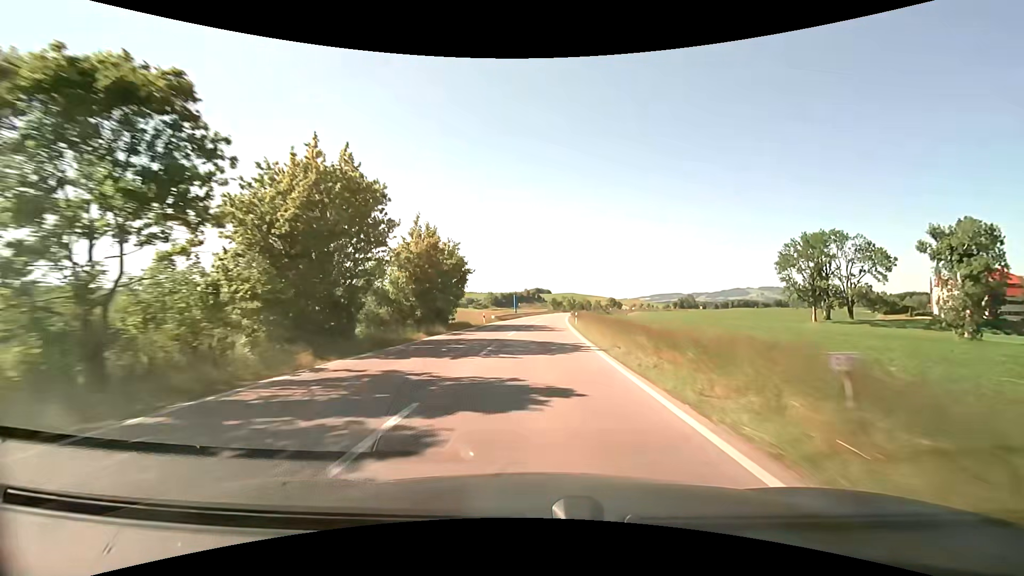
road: primary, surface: asphalt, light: Day
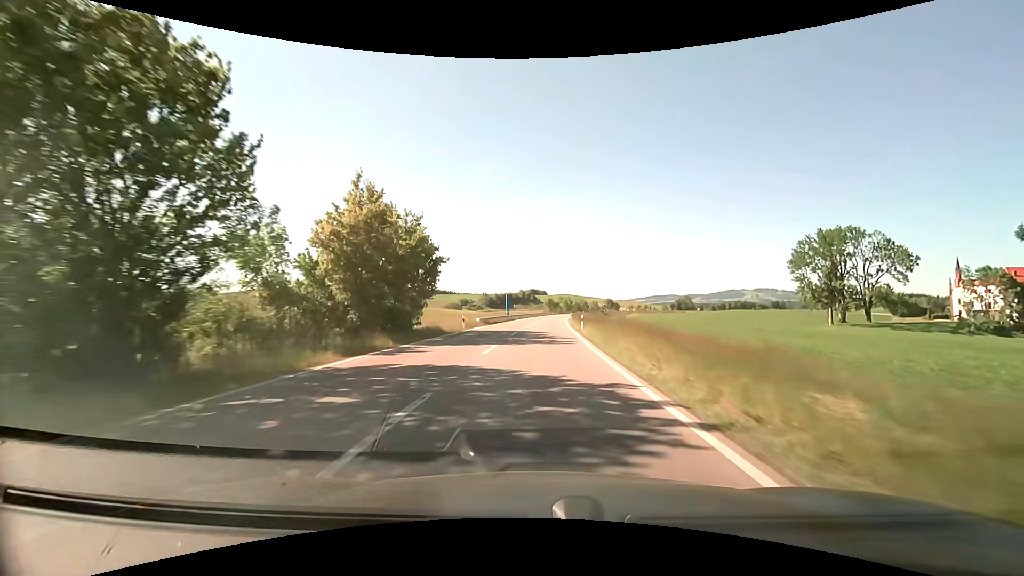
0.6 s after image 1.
(+0.1, +10.8) m; +1°
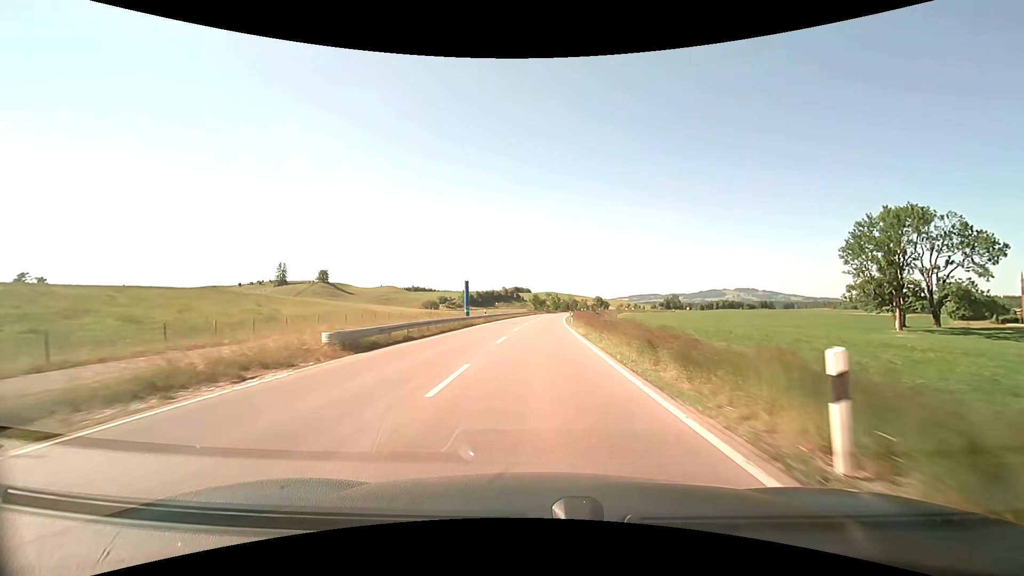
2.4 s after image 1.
(+0.5, +32.1) m; +2°
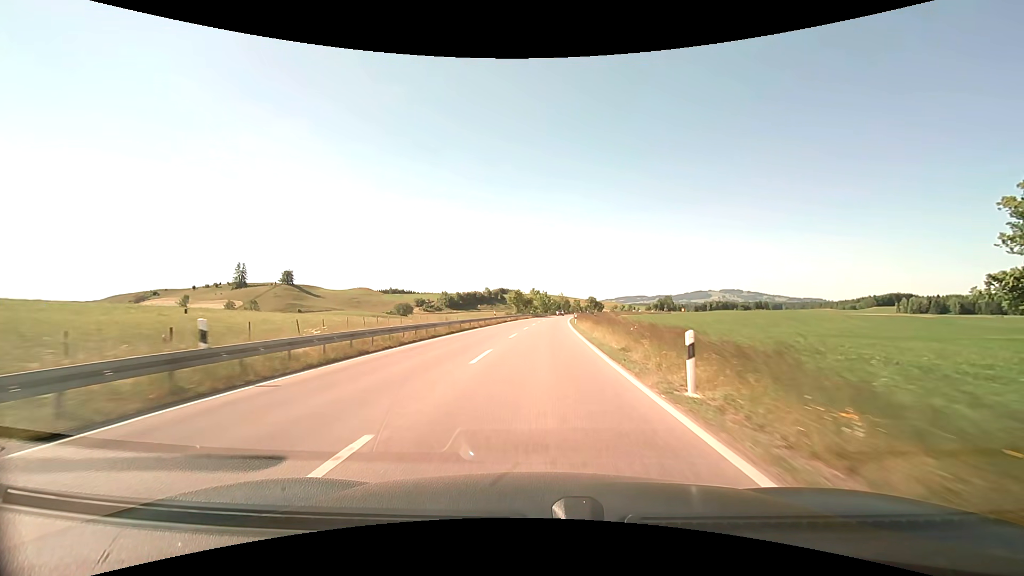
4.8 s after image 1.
(+1.2, +42.9) m; +3°
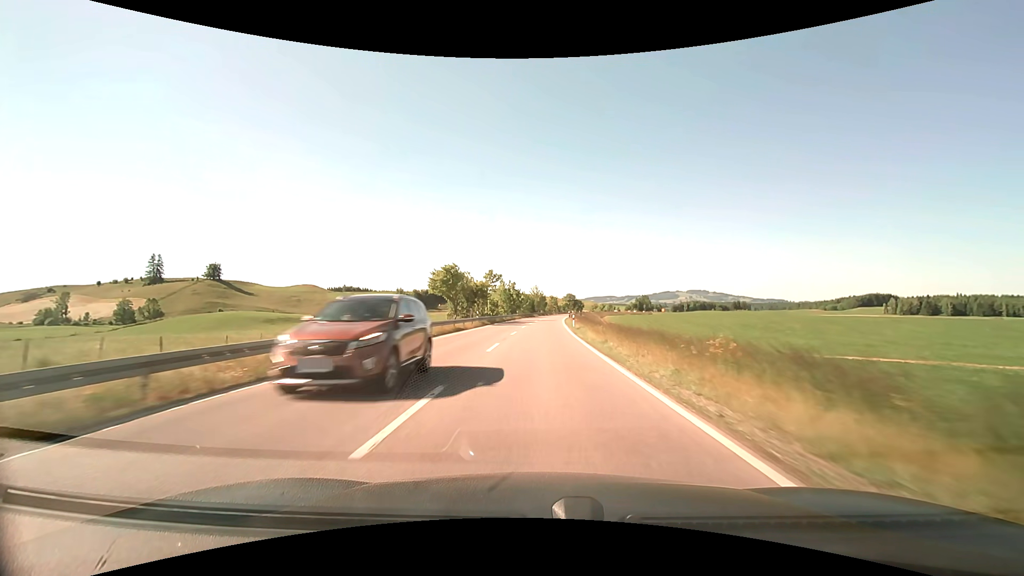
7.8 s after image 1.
(+0.7, +56.7) m; +3°
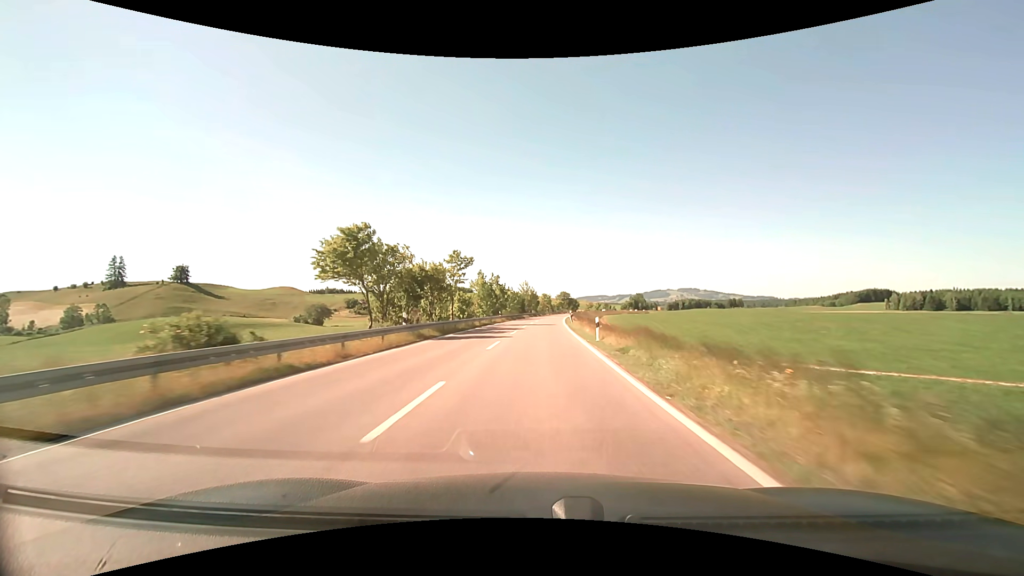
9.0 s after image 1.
(0.0, +23.7) m; 0°
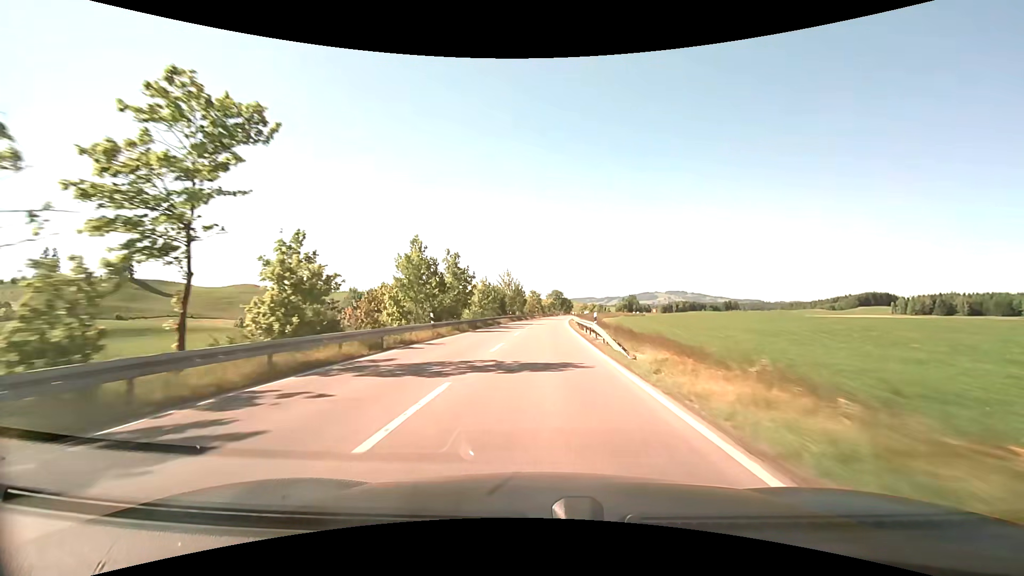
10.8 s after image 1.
(+0.4, +36.8) m; +1°
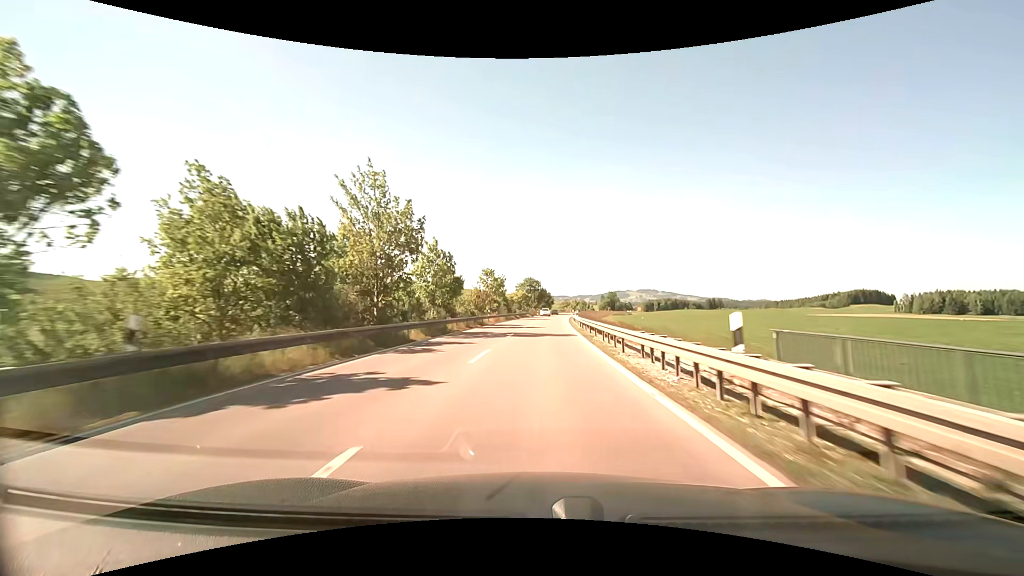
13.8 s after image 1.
(+1.9, +64.6) m; +3°
(0, +10) (0, +20) (+1, +30) (+1, +40) (+2, +50) (+2, +60) (+3, +70) (+4, +80) (+5, +90) (+6, +100) m
